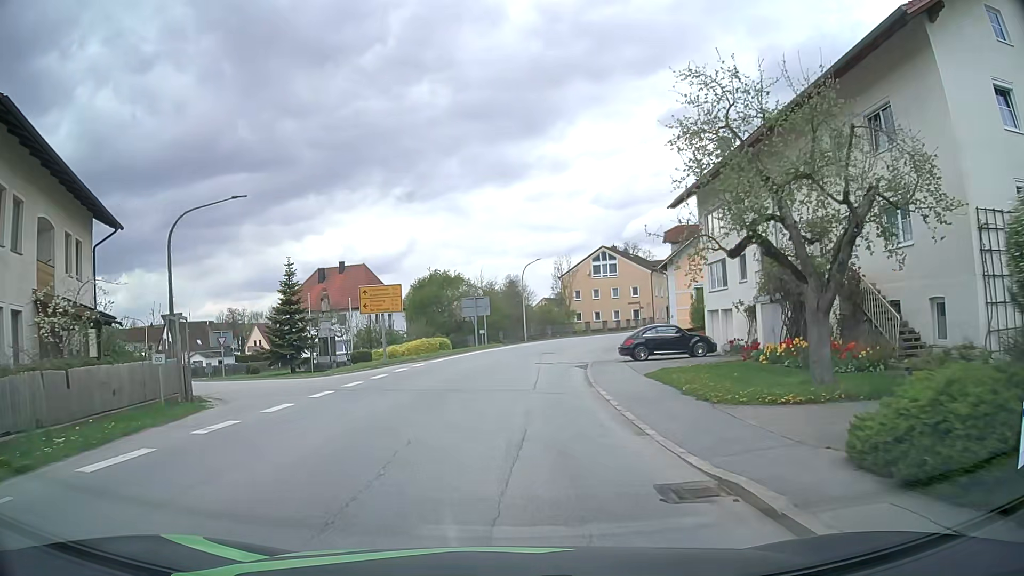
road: tertiary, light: Day
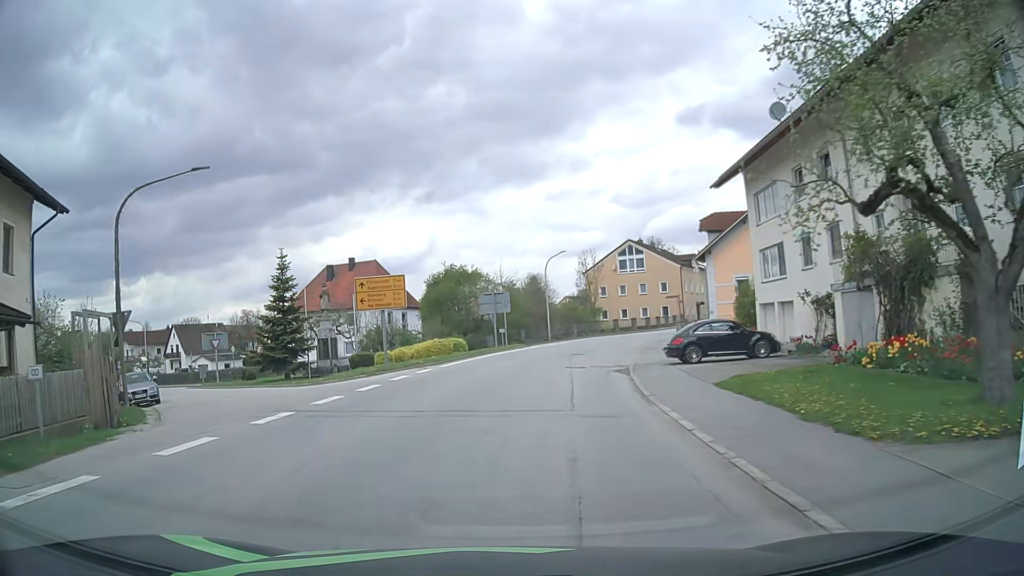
(0.0, +4.9) m; -1°
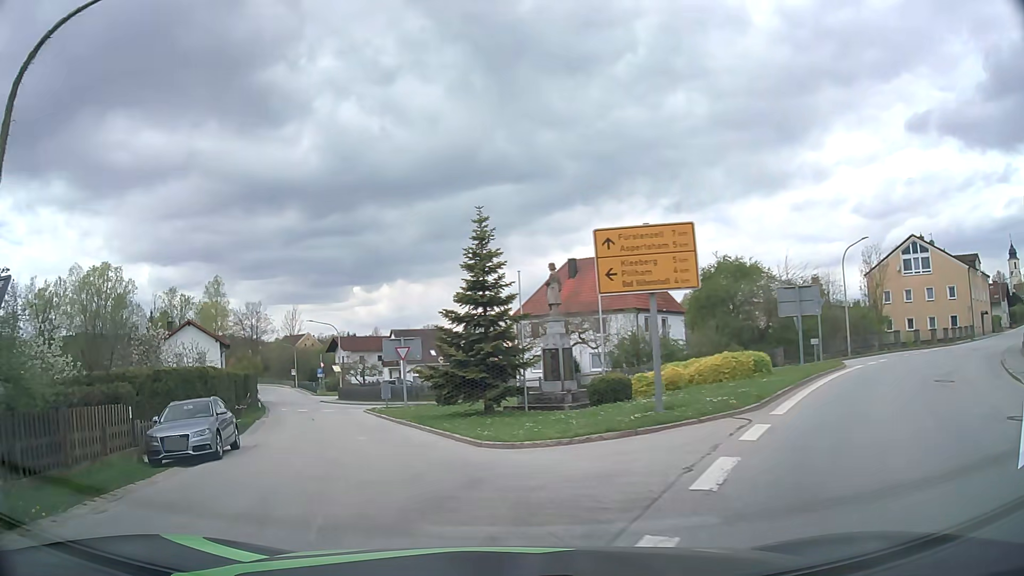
(-2.2, +13.3) m; -21°
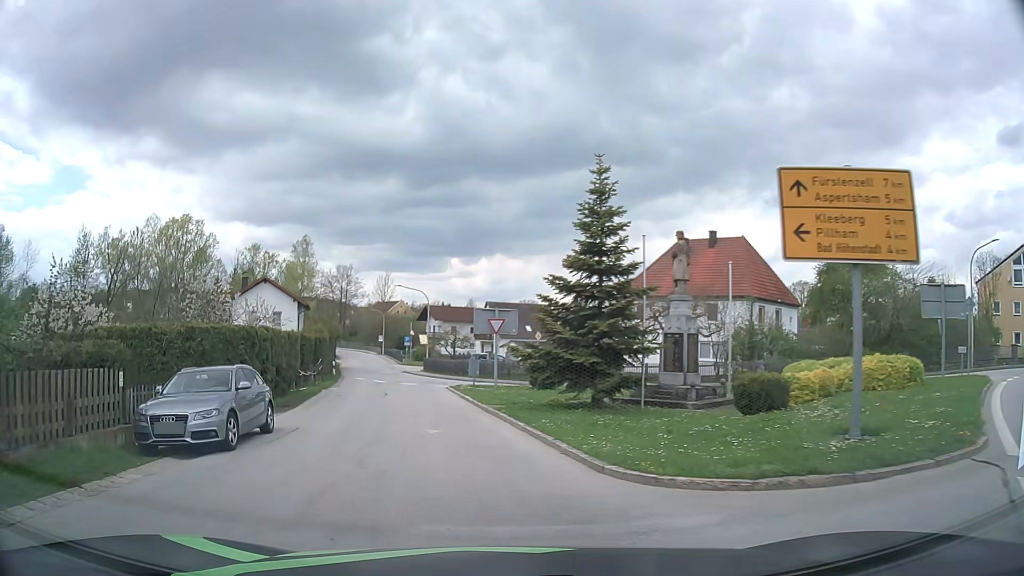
(-0.4, +4.3) m; -10°
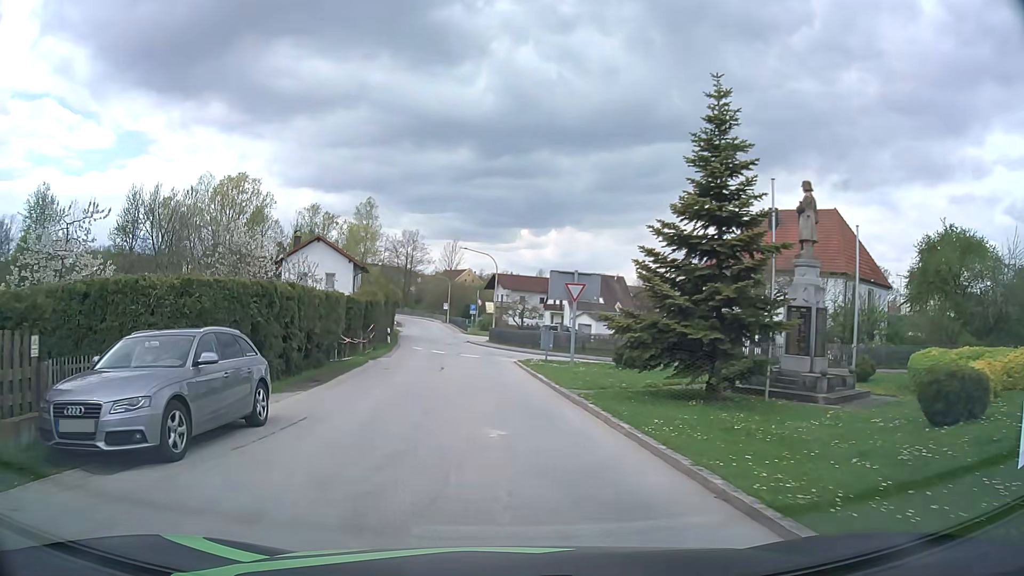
(-0.2, +4.4) m; -4°
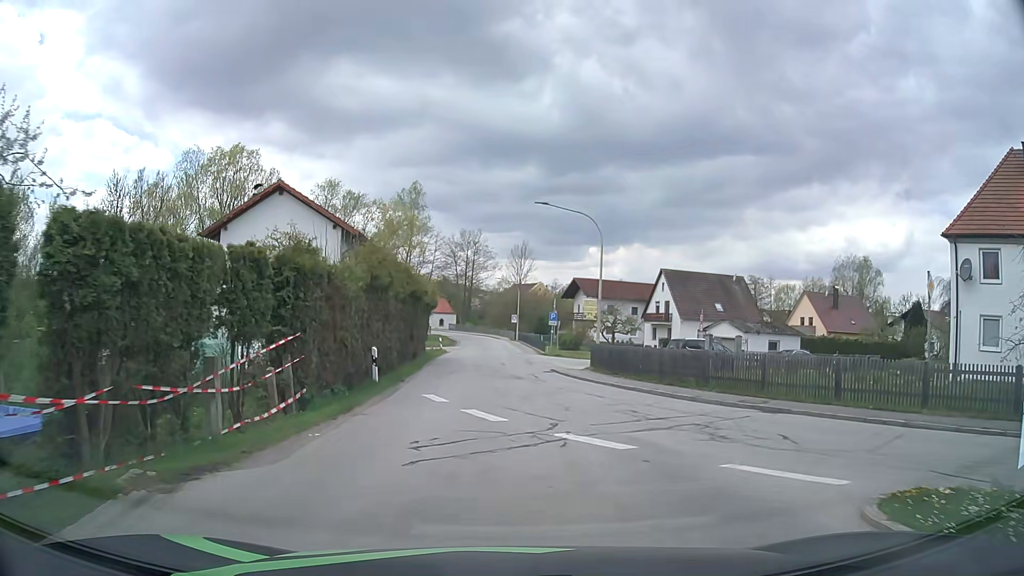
(-1.9, +23.3) m; -6°
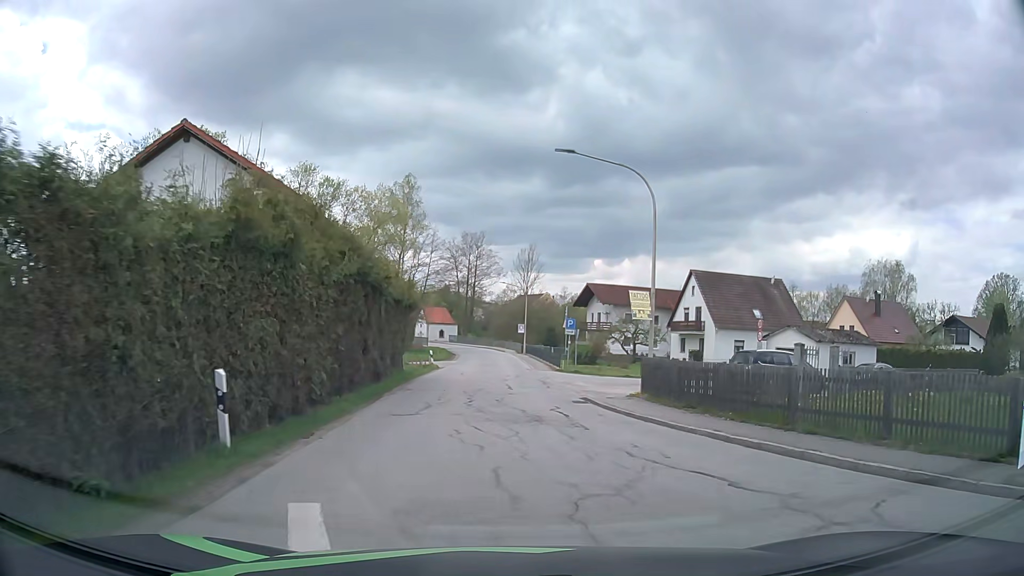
(-0.2, +9.9) m; -1°
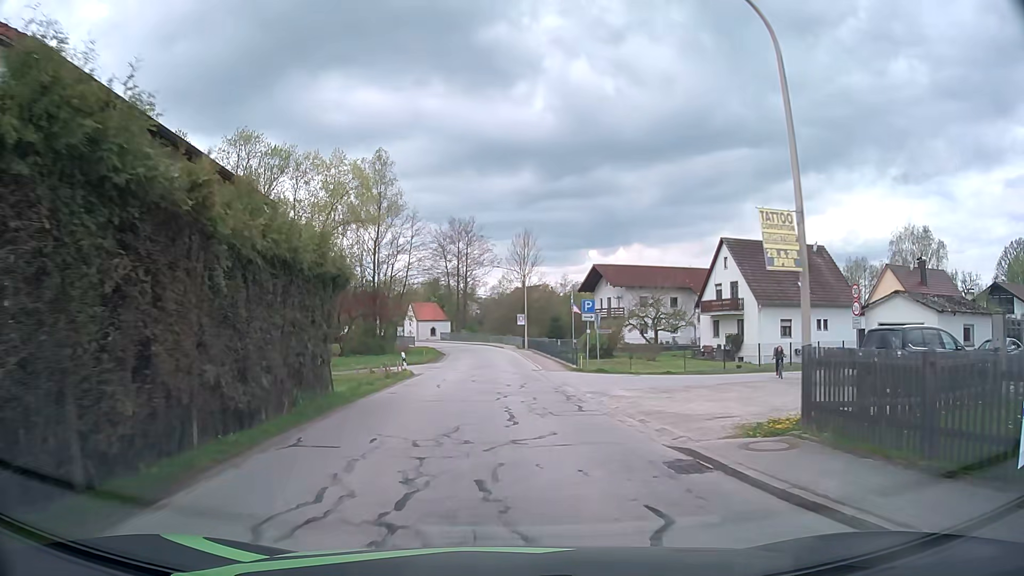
(+0.1, +10.9) m; 0°
(0, +10) (0, +20) (0, +30) (0, +40) (0, +50) (-1, +60) (-3, +70) (-6, +79) (-10, +88) (-15, +97) m
